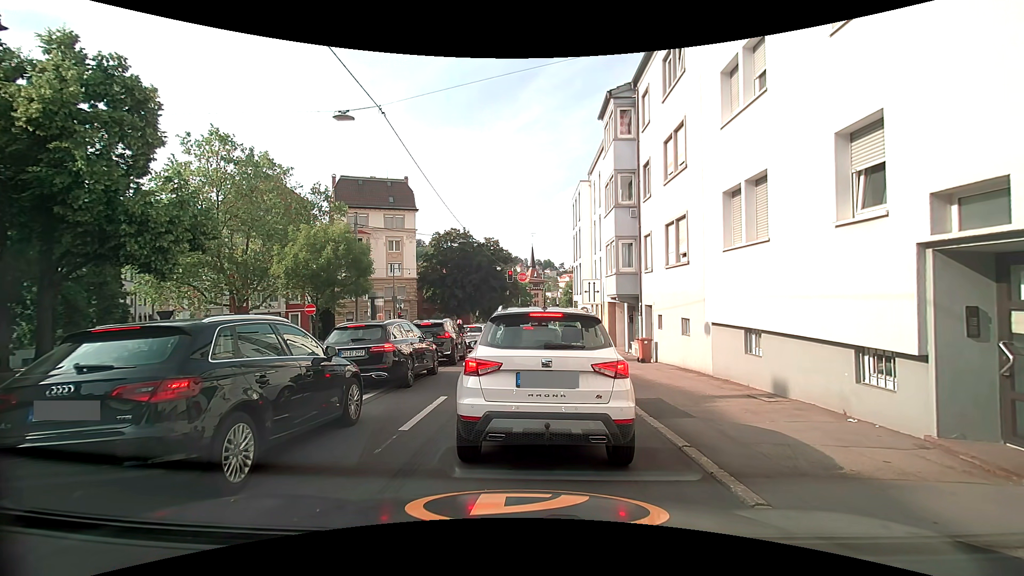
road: secondary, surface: asphalt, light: Day
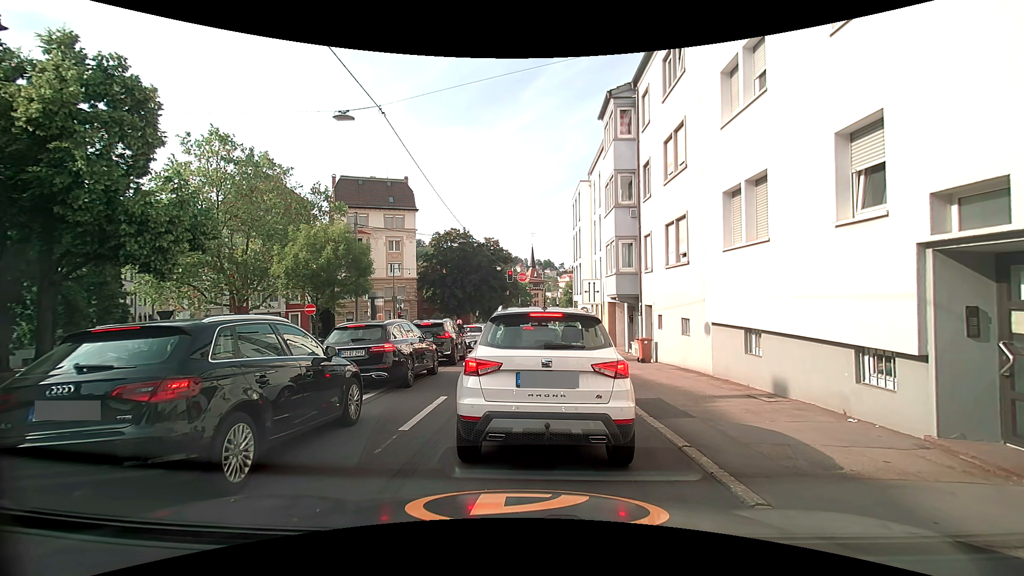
(0.0, 0.0) m; 0°
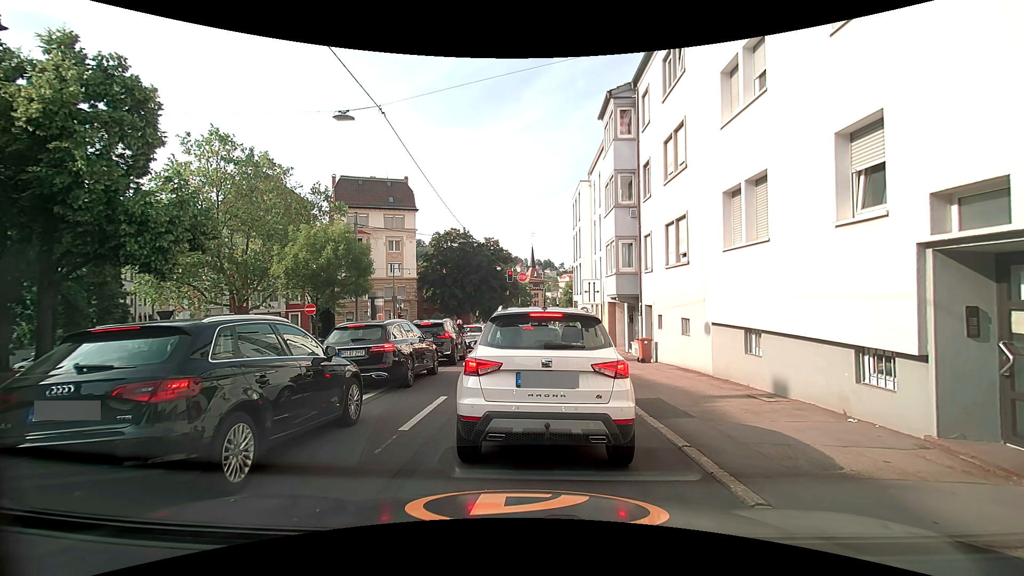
(0.0, 0.0) m; 0°
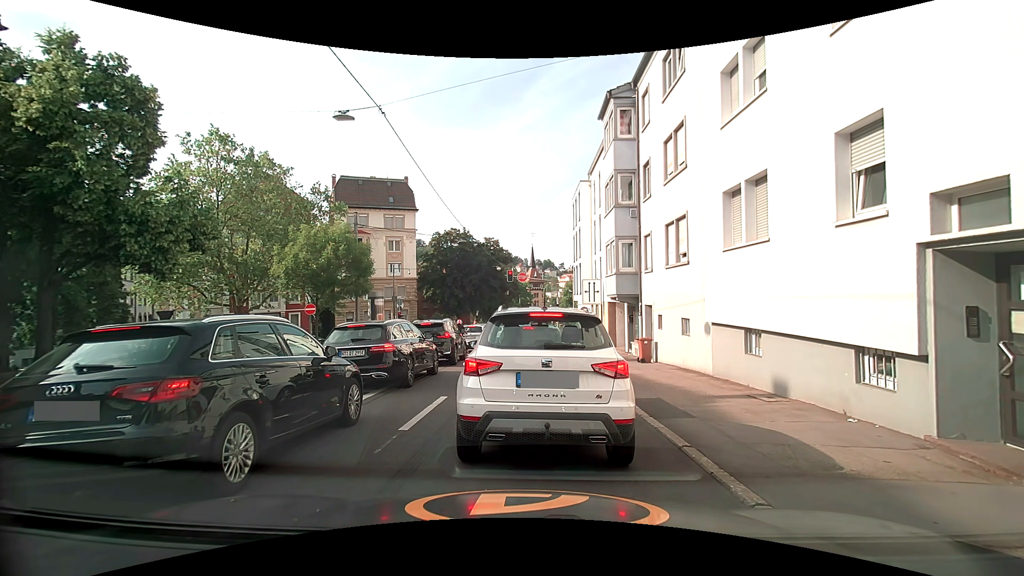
(0.0, 0.0) m; 0°
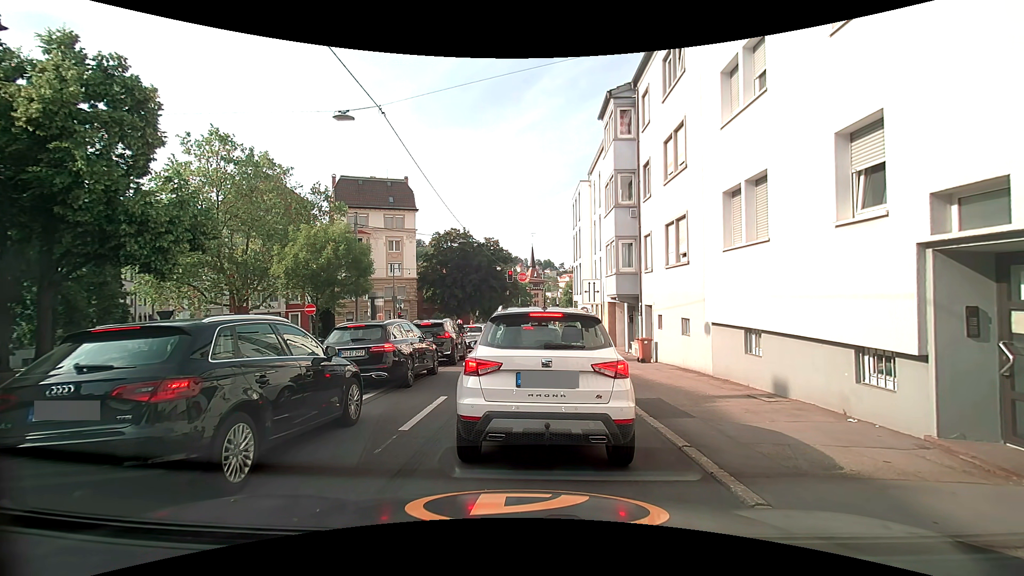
(0.0, 0.0) m; 0°
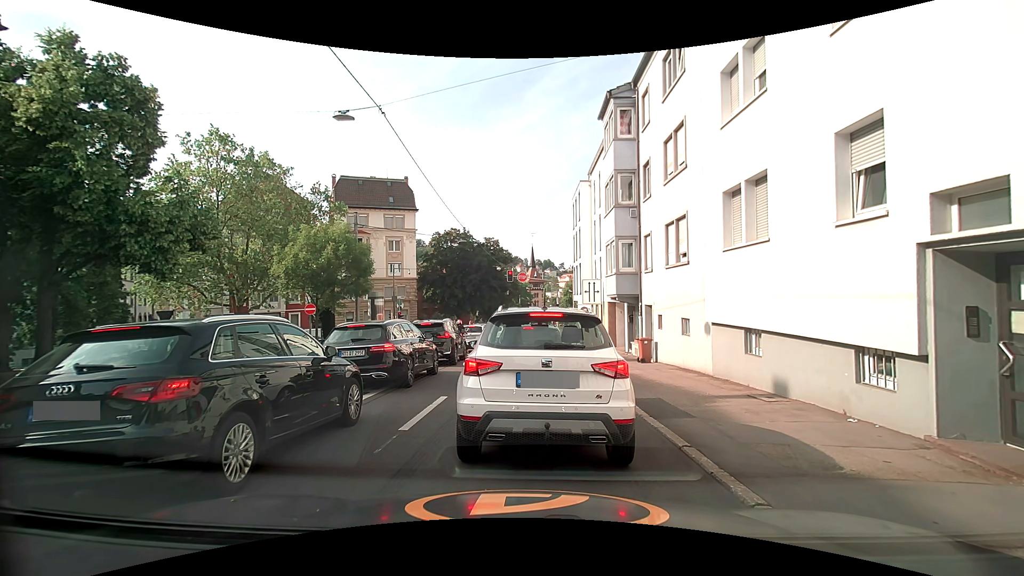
(0.0, 0.0) m; 0°
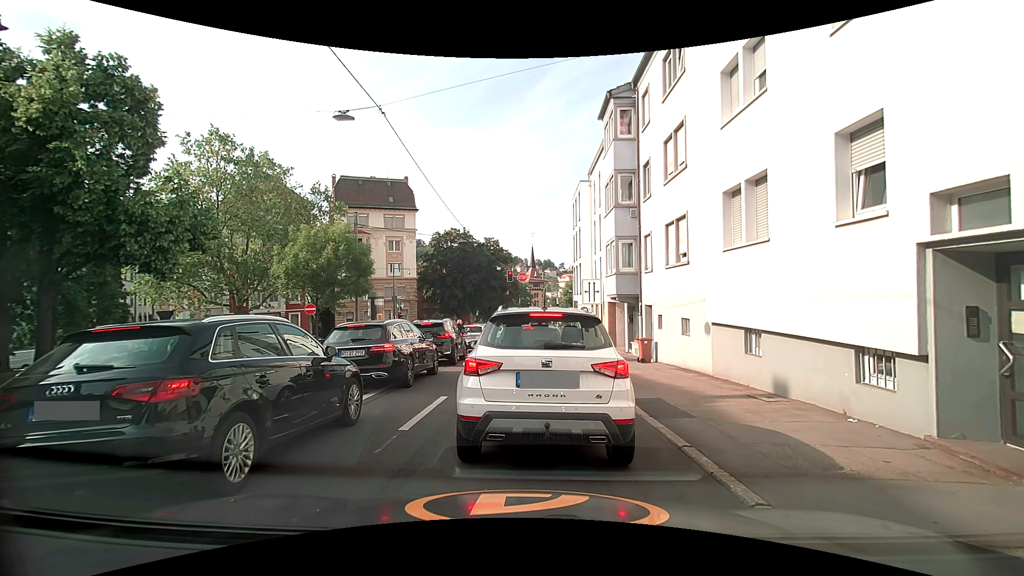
(0.0, 0.0) m; 0°
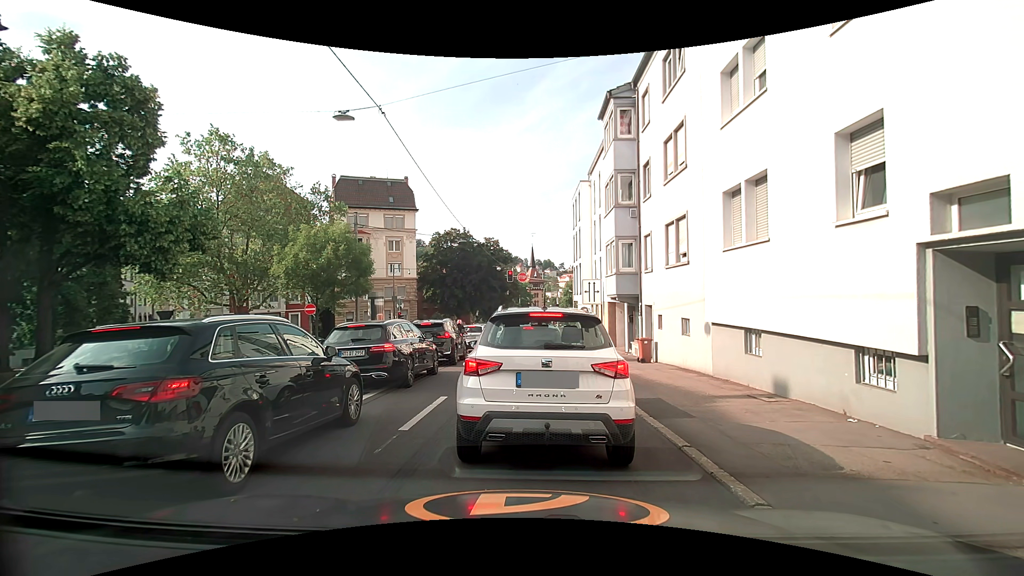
(0.0, 0.0) m; 0°
